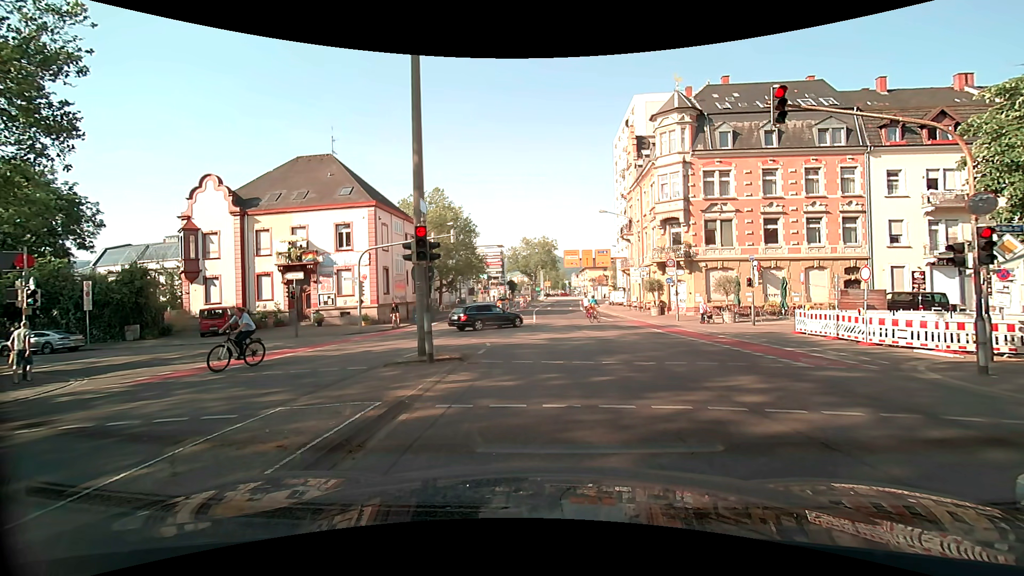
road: secondary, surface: asphalt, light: Day
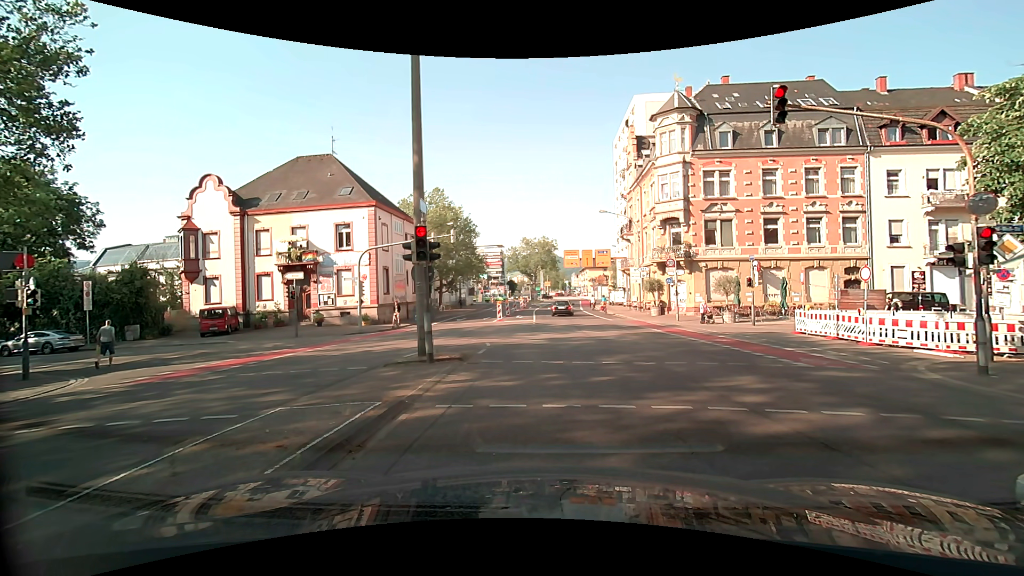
(0.0, 0.0) m; 0°
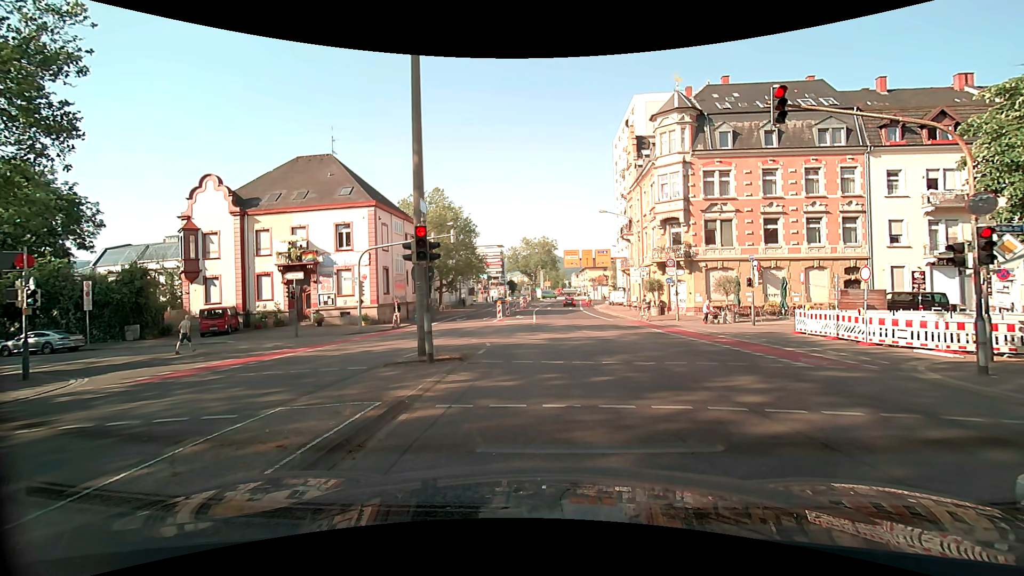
(0.0, 0.0) m; 0°
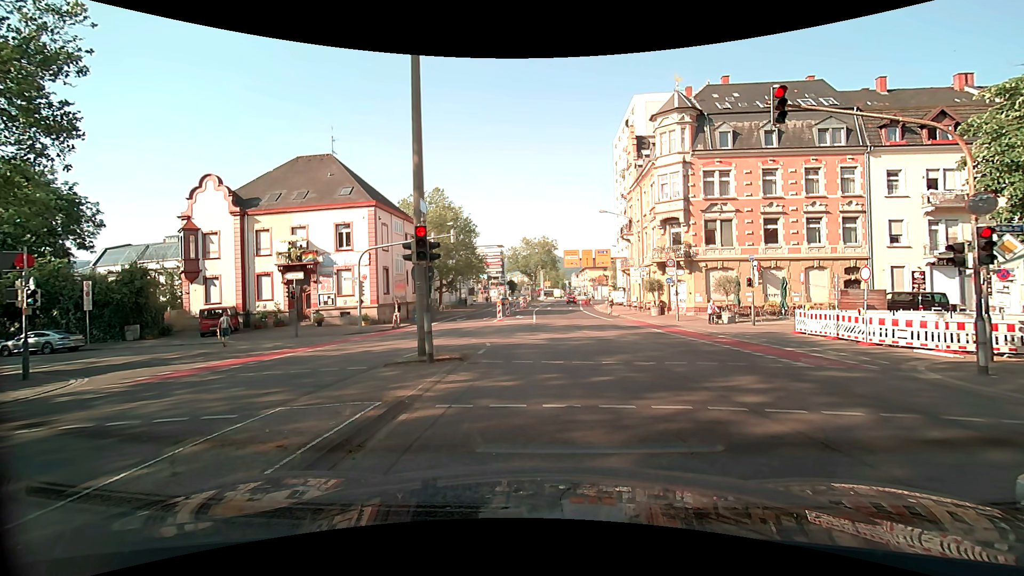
(0.0, 0.0) m; 0°
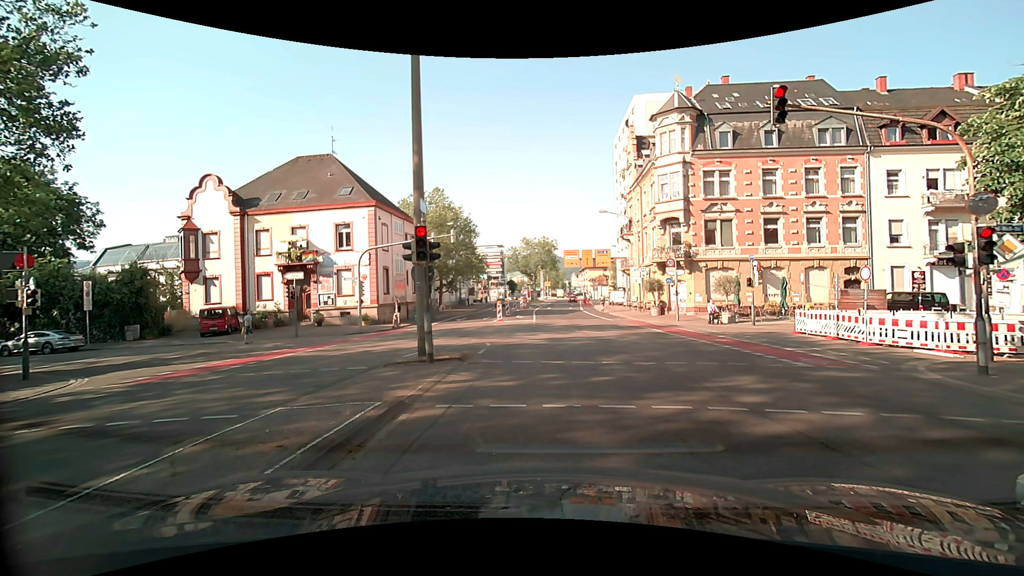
(0.0, 0.0) m; 0°
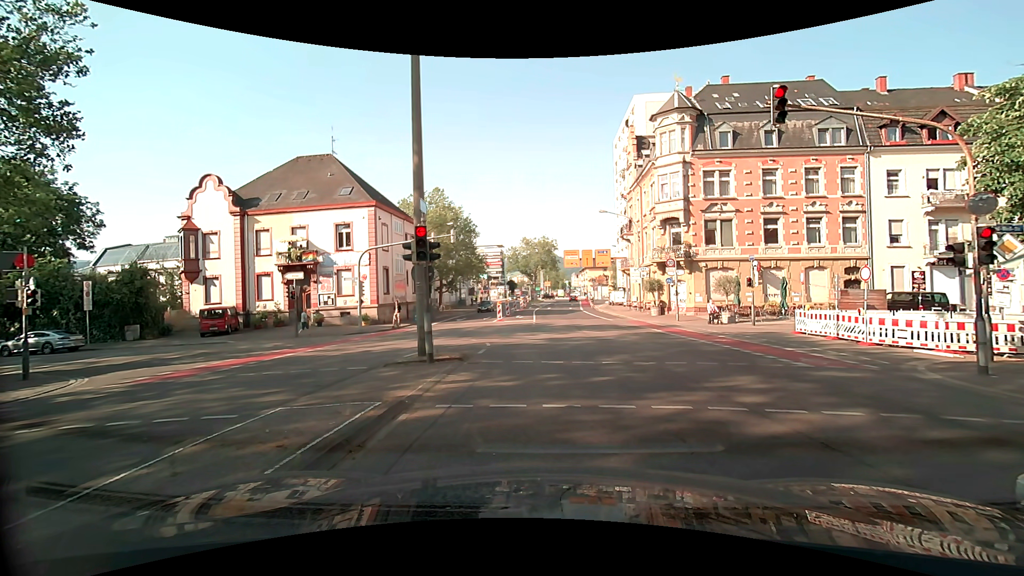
(0.0, 0.0) m; 0°
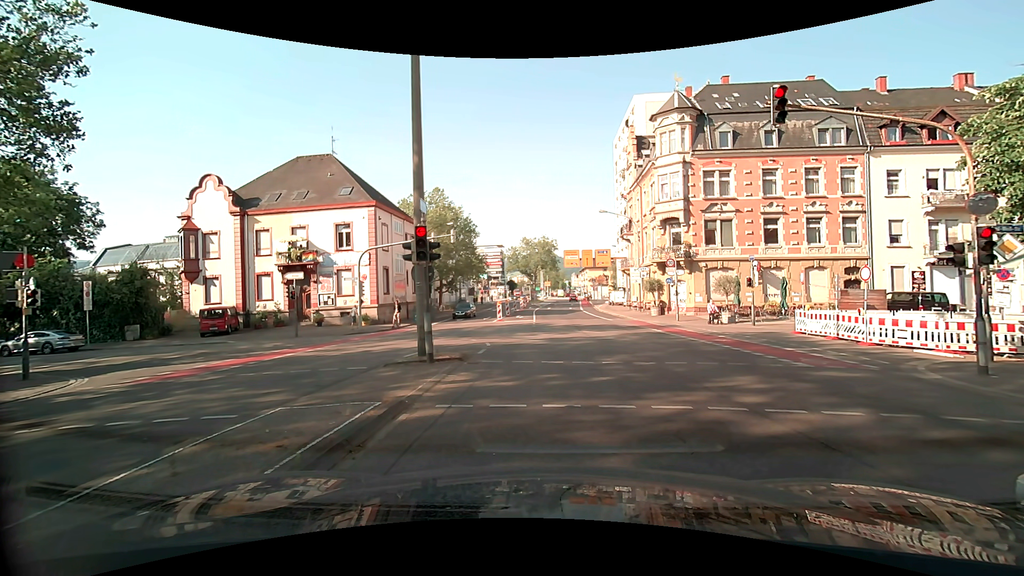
(0.0, 0.0) m; 0°
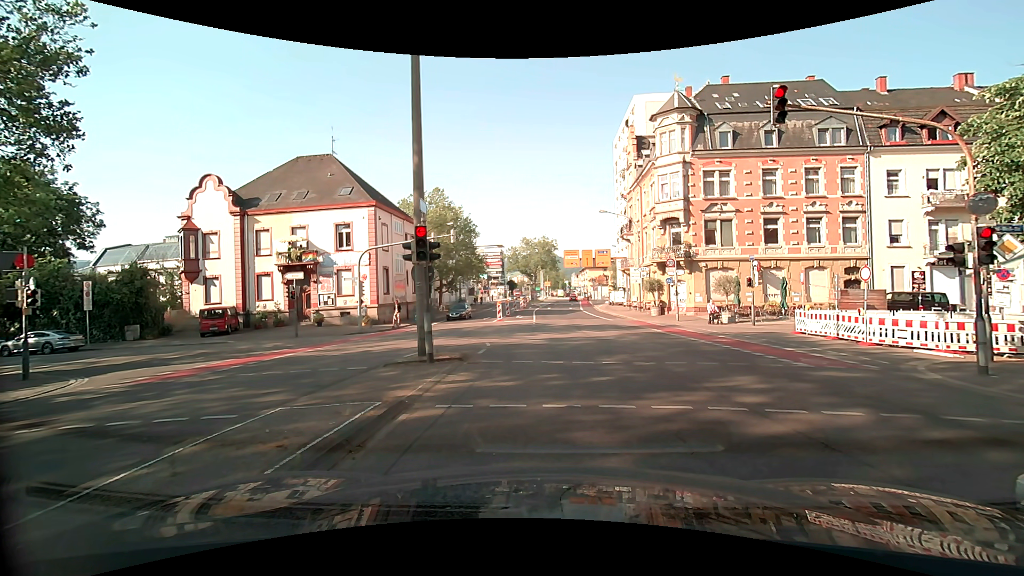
(0.0, 0.0) m; 0°
